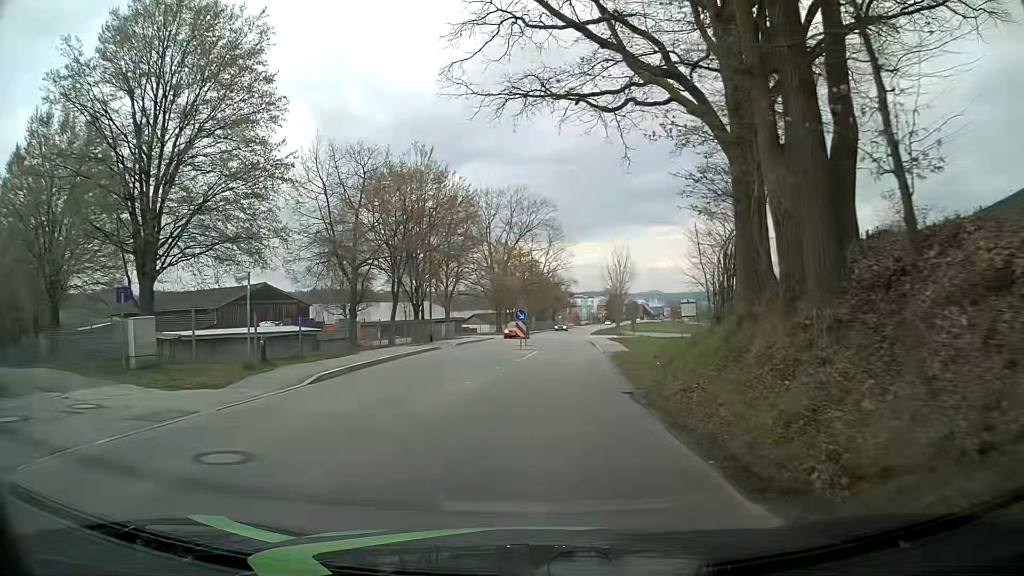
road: tertiary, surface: asphalt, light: Day
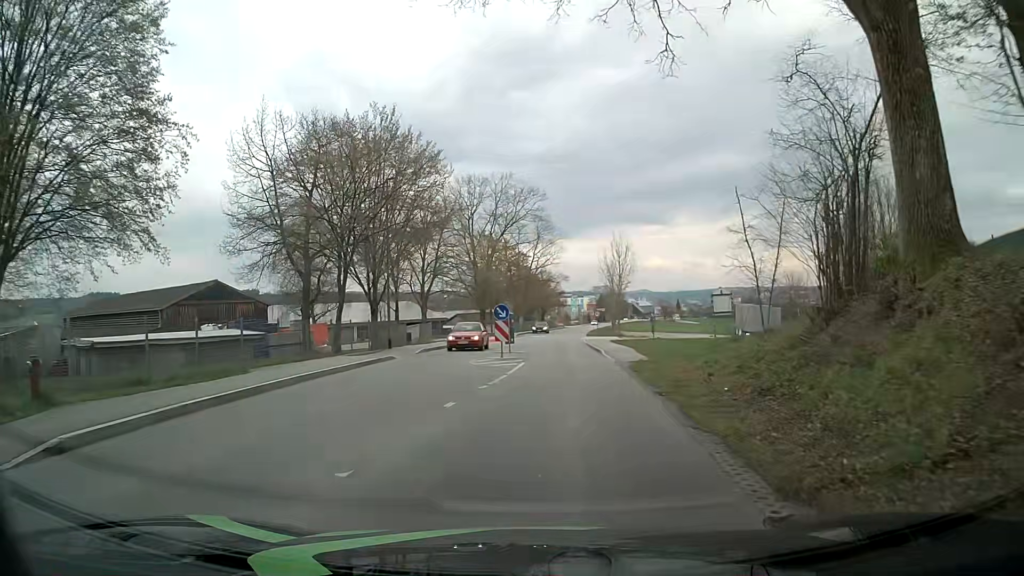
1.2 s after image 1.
(0.0, +9.0) m; +1°
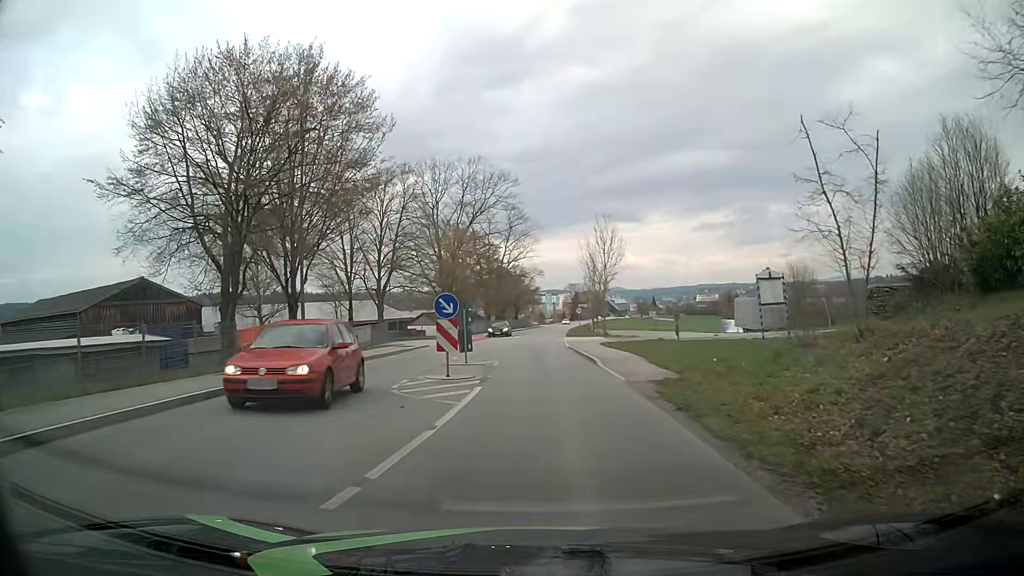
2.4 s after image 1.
(+0.2, +9.0) m; +2°
(0, +10) (0, +20) (0, +30) (0, +40) (+1, +50) (+1, +60) (+2, +70) (+2, +80) (+3, +90) (+4, +100) m
